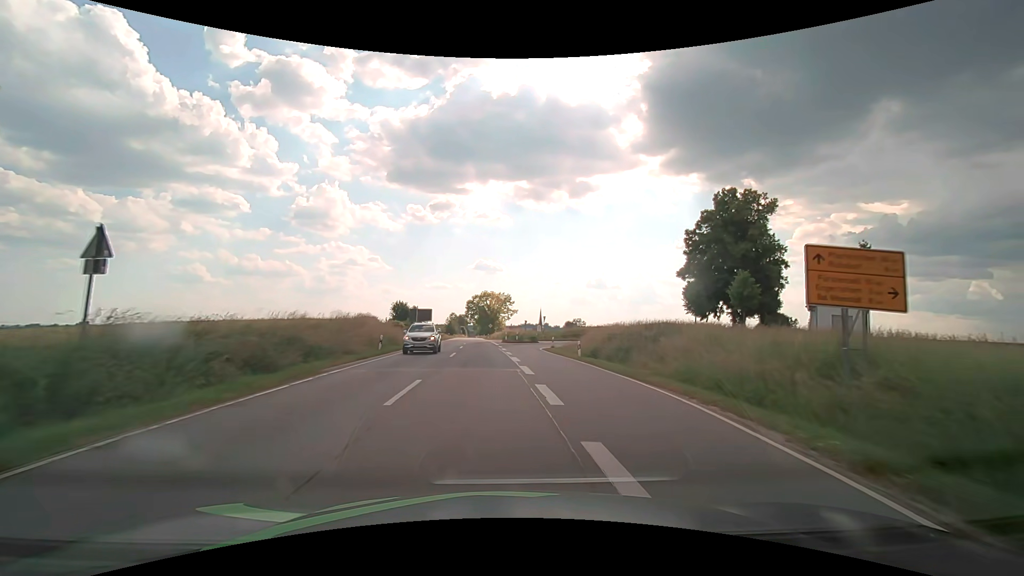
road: secondary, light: Day
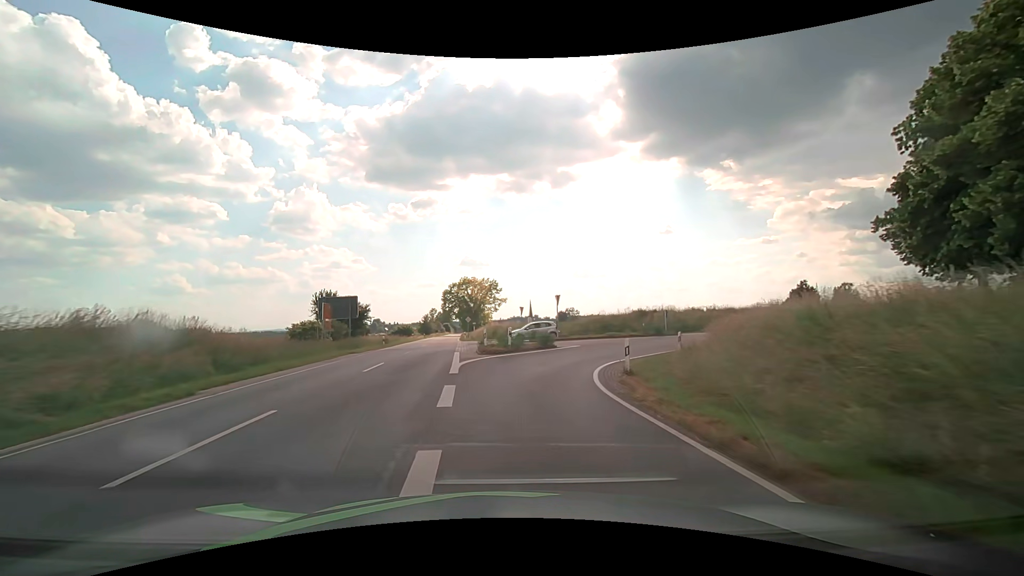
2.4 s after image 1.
(+0.6, +30.3) m; +2°
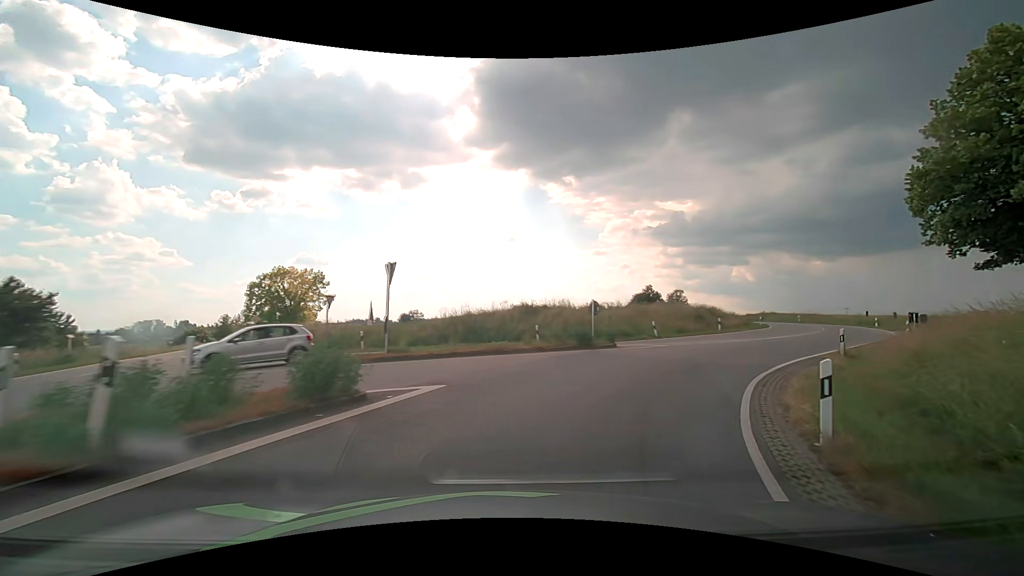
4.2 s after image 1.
(+1.6, +18.3) m; +17°
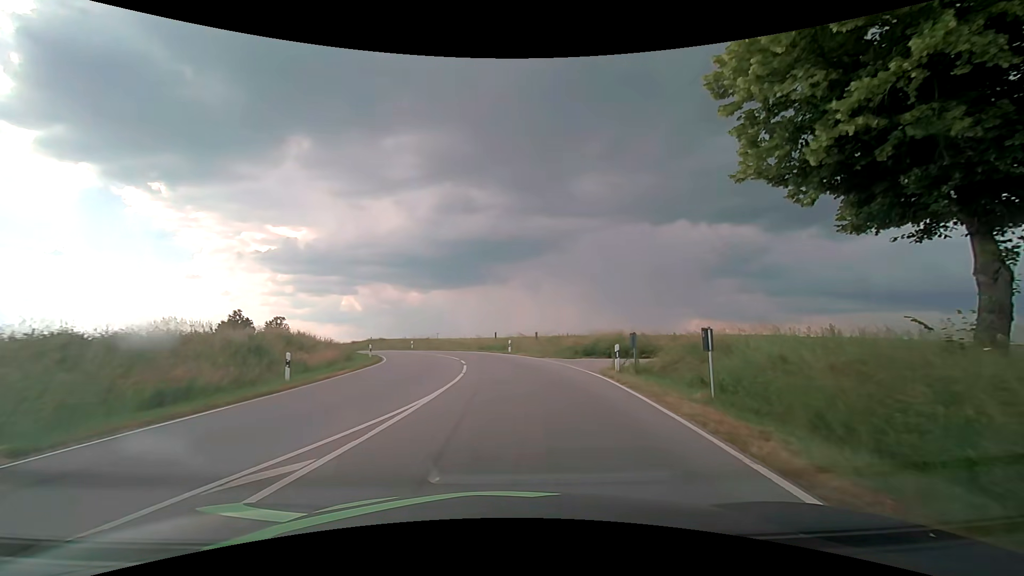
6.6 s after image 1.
(+8.5, +20.0) m; +43°
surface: asphalt
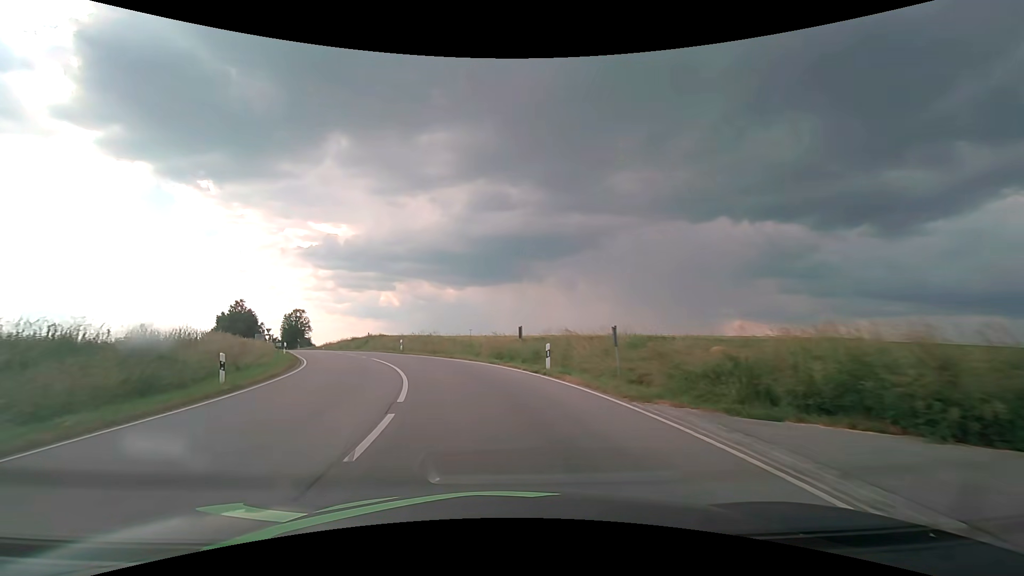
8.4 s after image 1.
(+0.3, +19.6) m; -3°
